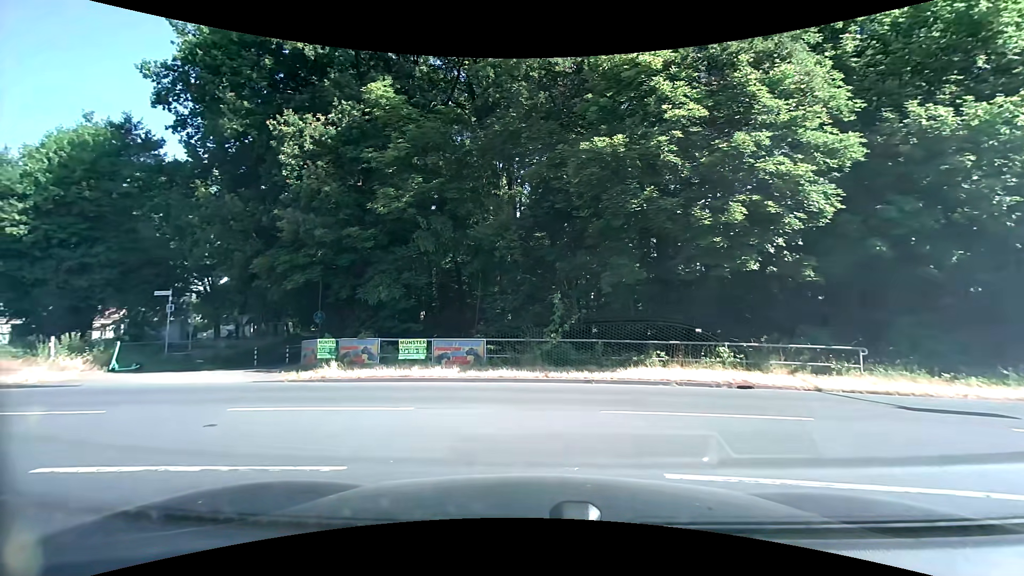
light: Day
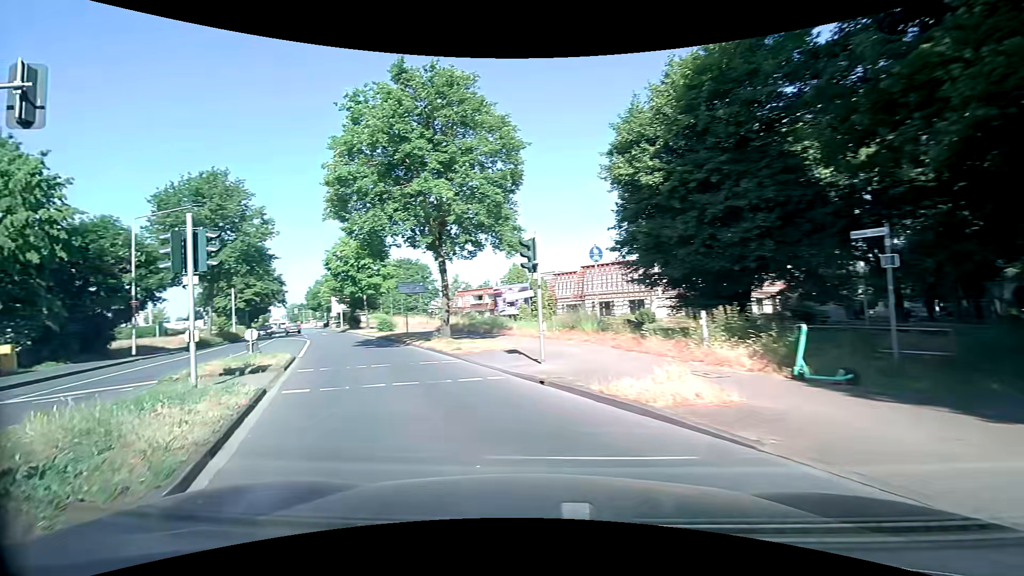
(-7.3, +10.8) m; -65°
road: secondary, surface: asphalt
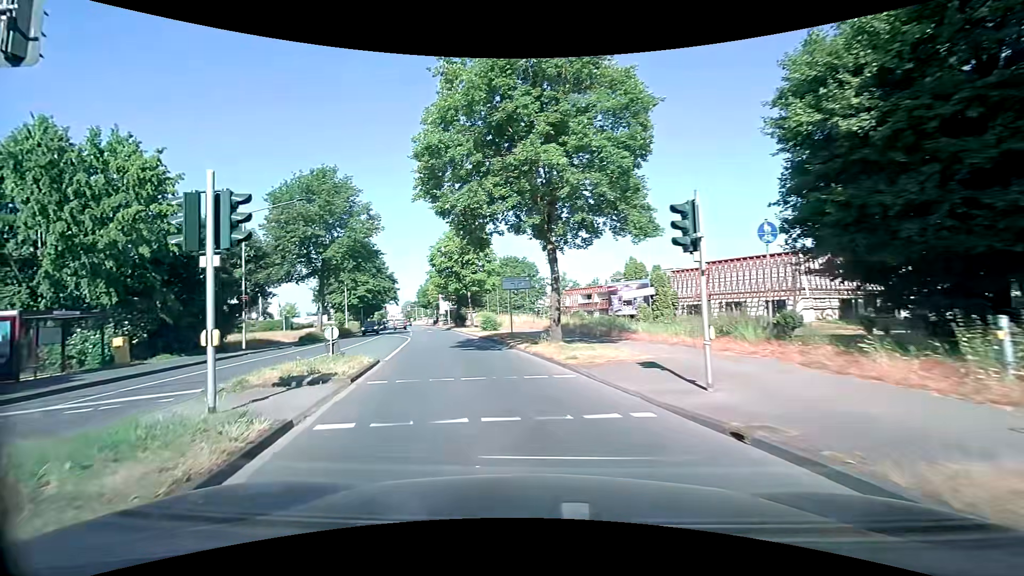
(-0.5, +4.1) m; -14°
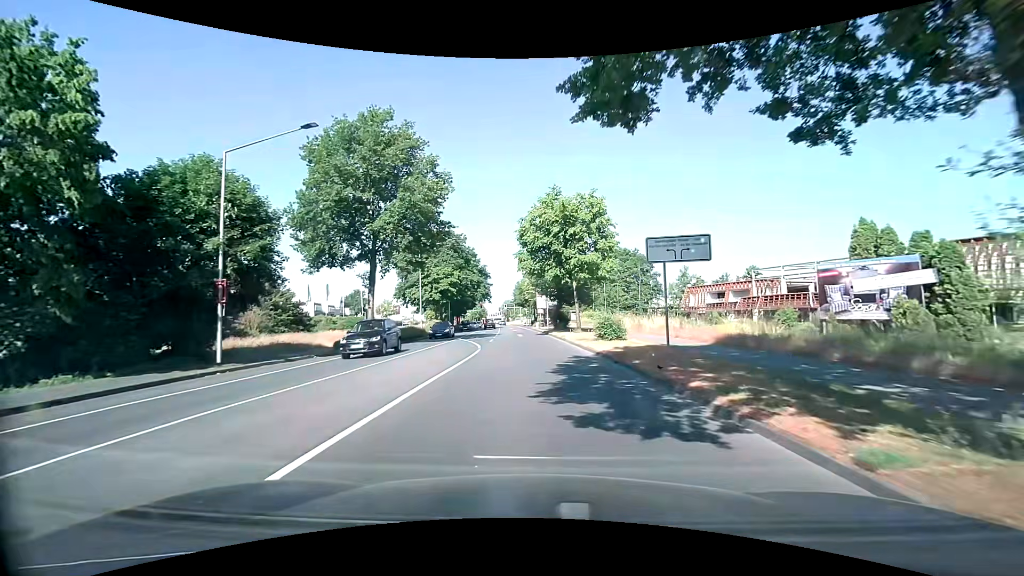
(-1.7, +14.5) m; -11°
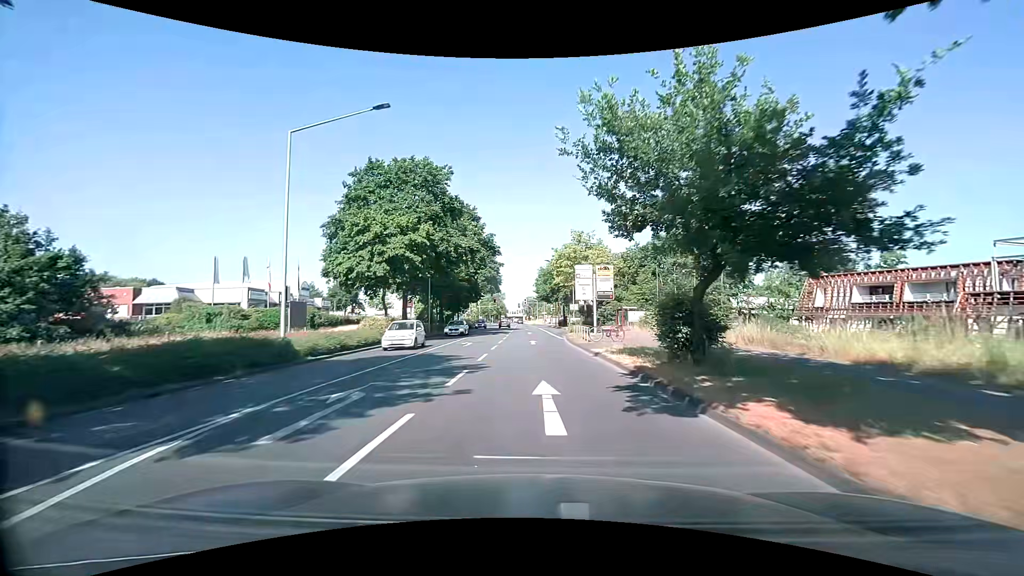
(-1.0, +32.2) m; -3°
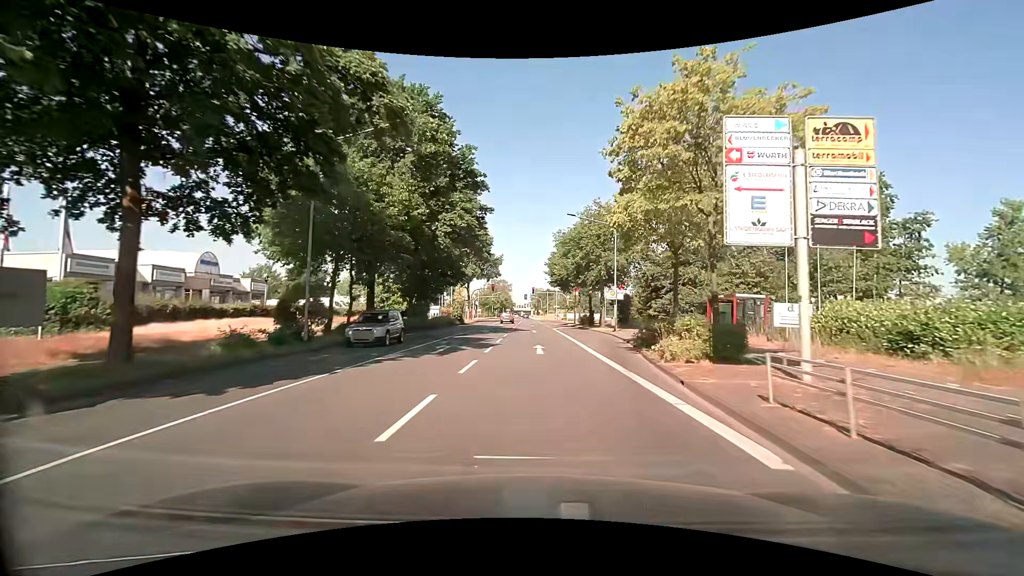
(-0.2, +28.9) m; 0°
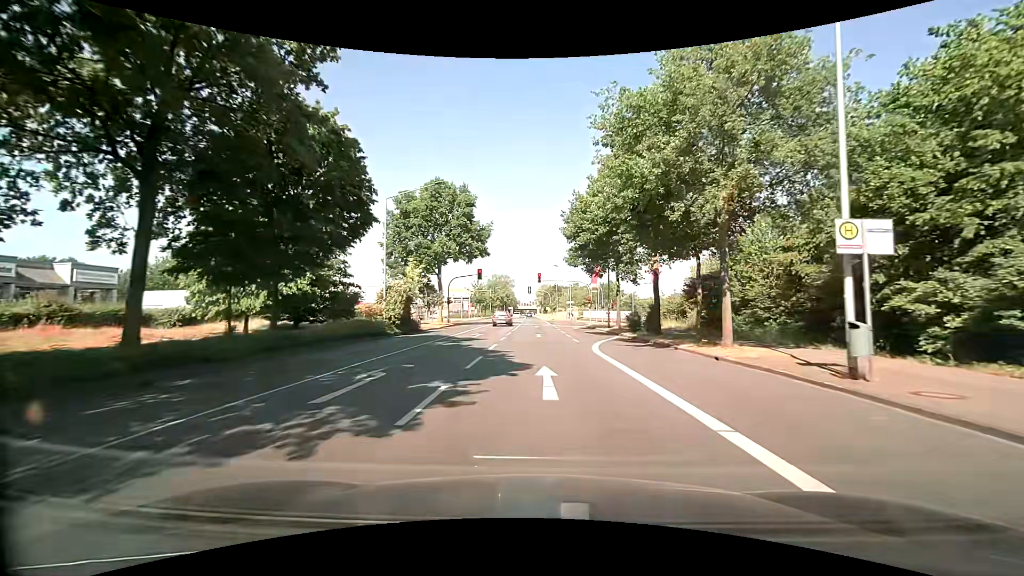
(-0.2, +29.4) m; -1°
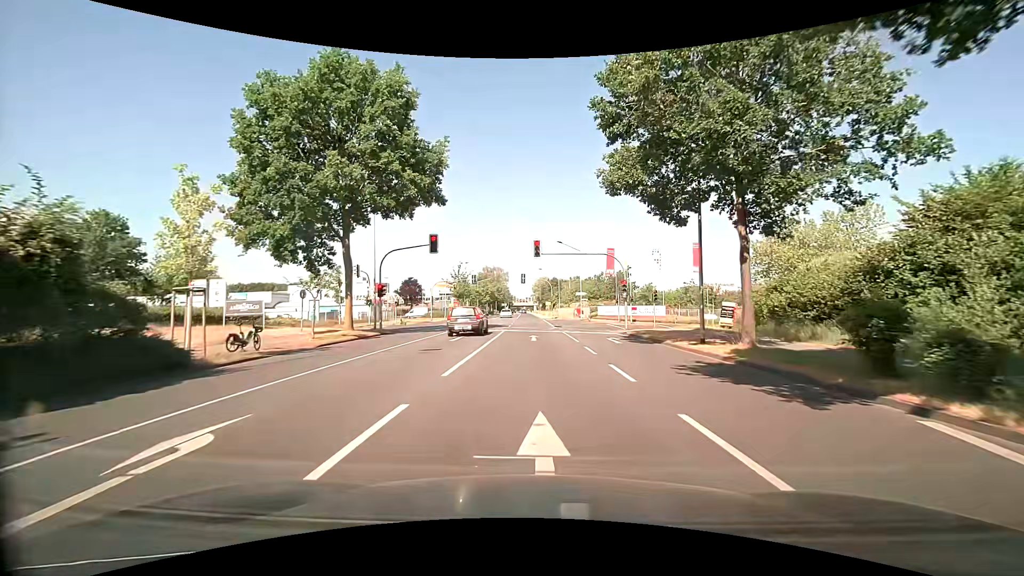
(+0.2, +25.9) m; 0°
(0, +10) (0, +20) (0, +30) (0, +40) (0, +50) (-1, +60) (-1, +70) (-1, +80) (-1, +90) (-1, +100) m
